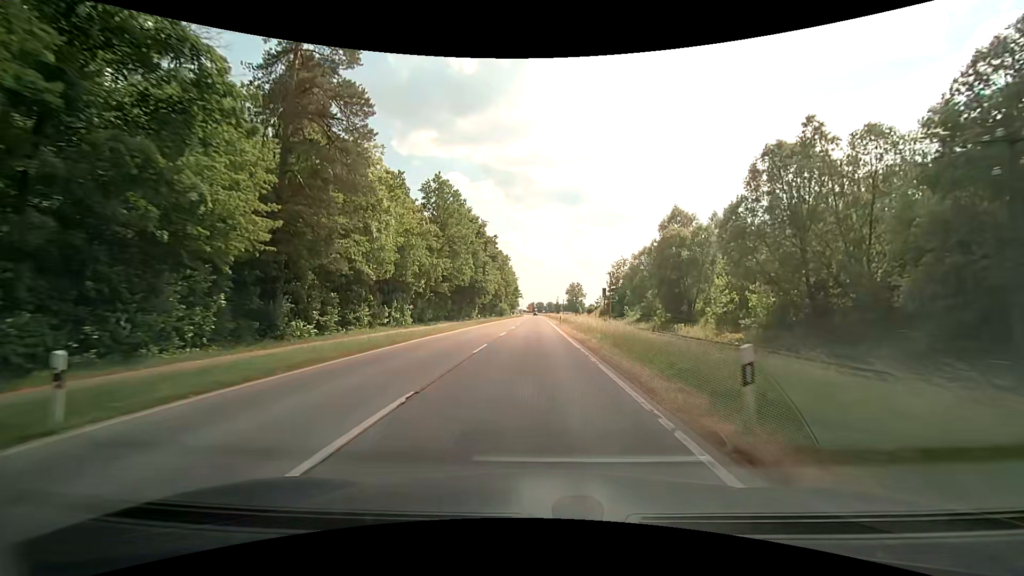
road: secondary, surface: asphalt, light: Day
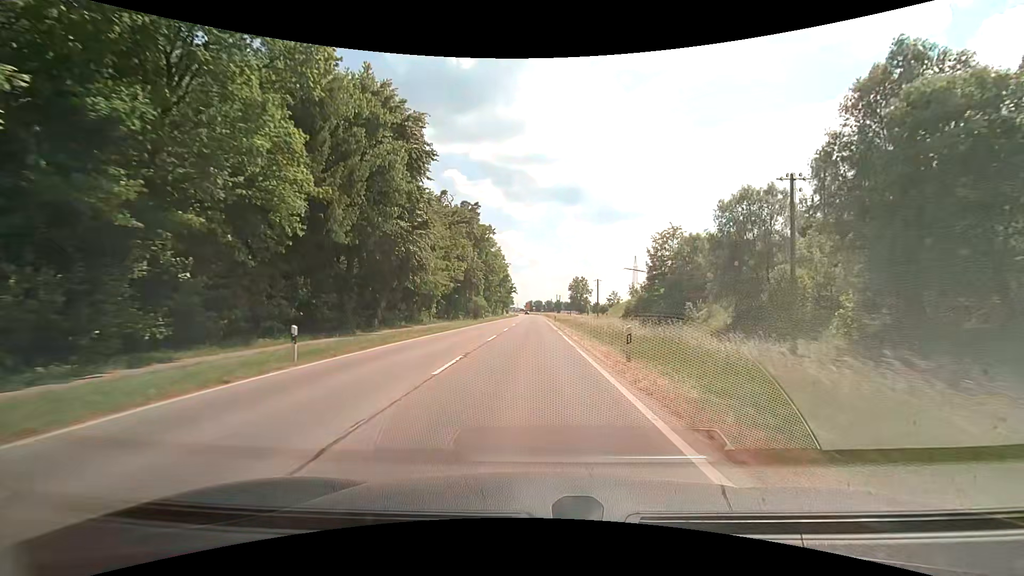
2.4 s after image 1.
(+0.4, +41.5) m; +1°
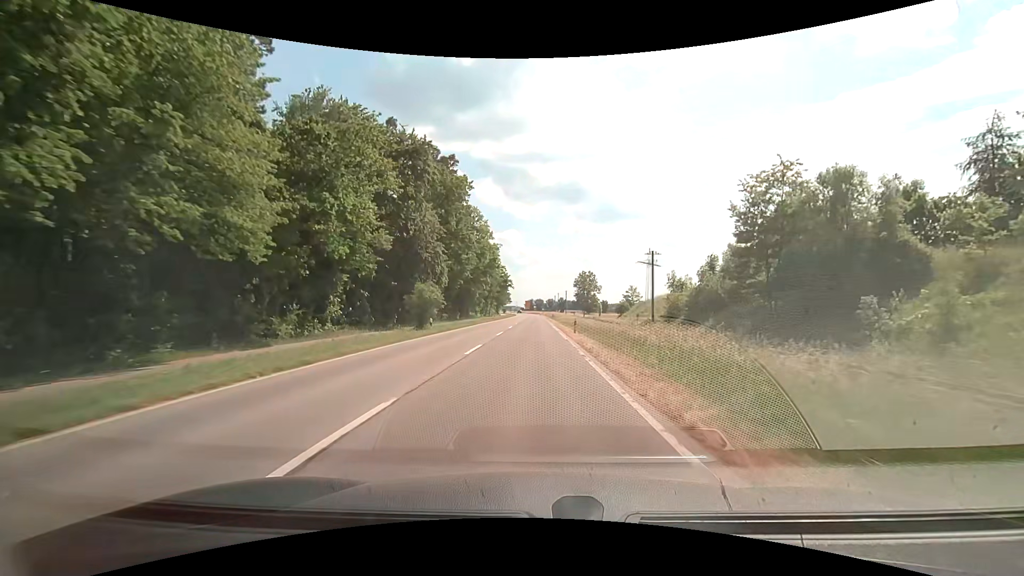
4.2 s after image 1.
(0.0, +30.8) m; 0°
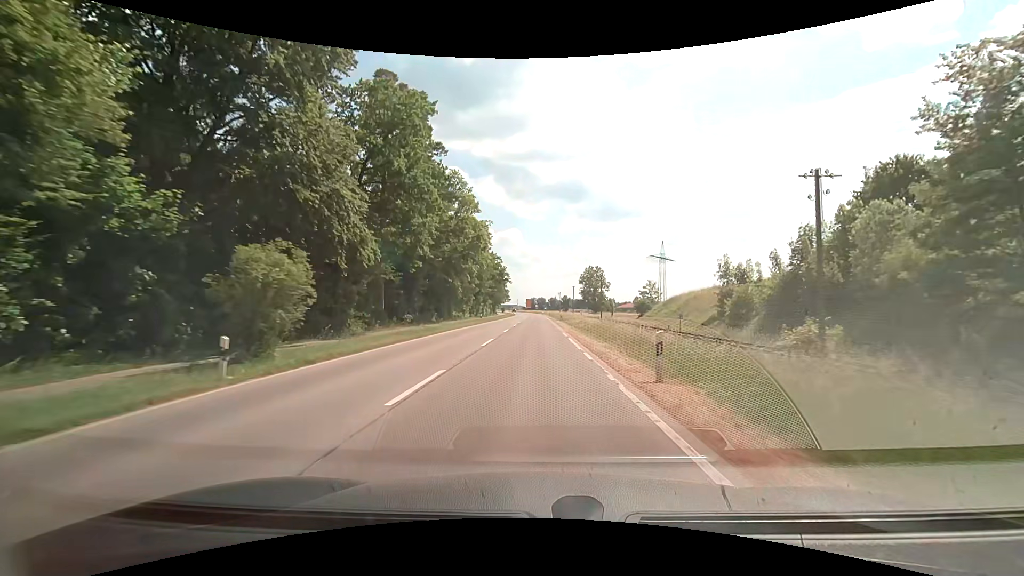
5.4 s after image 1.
(-0.1, +20.4) m; -1°
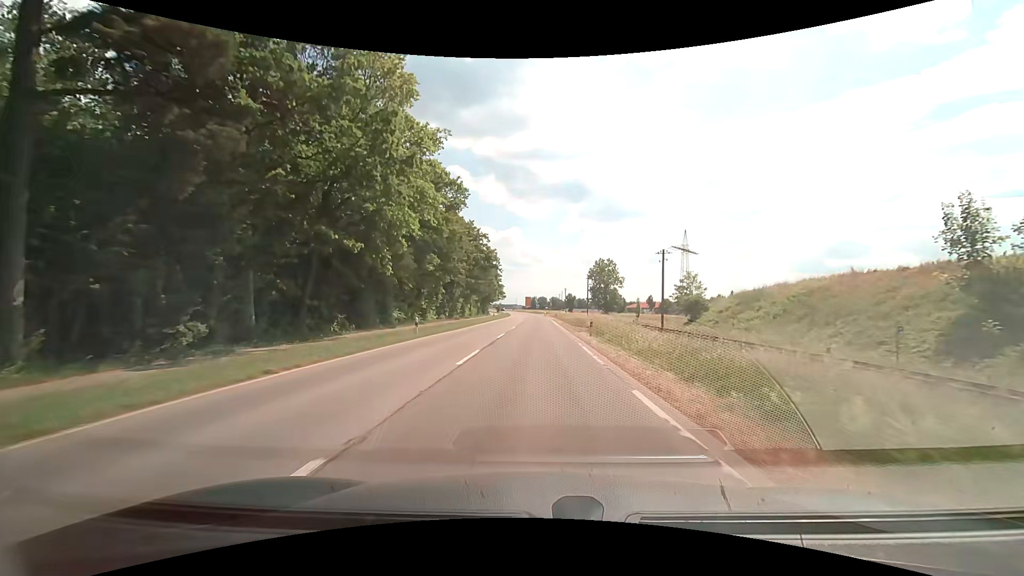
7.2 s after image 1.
(0.0, +30.5) m; 0°
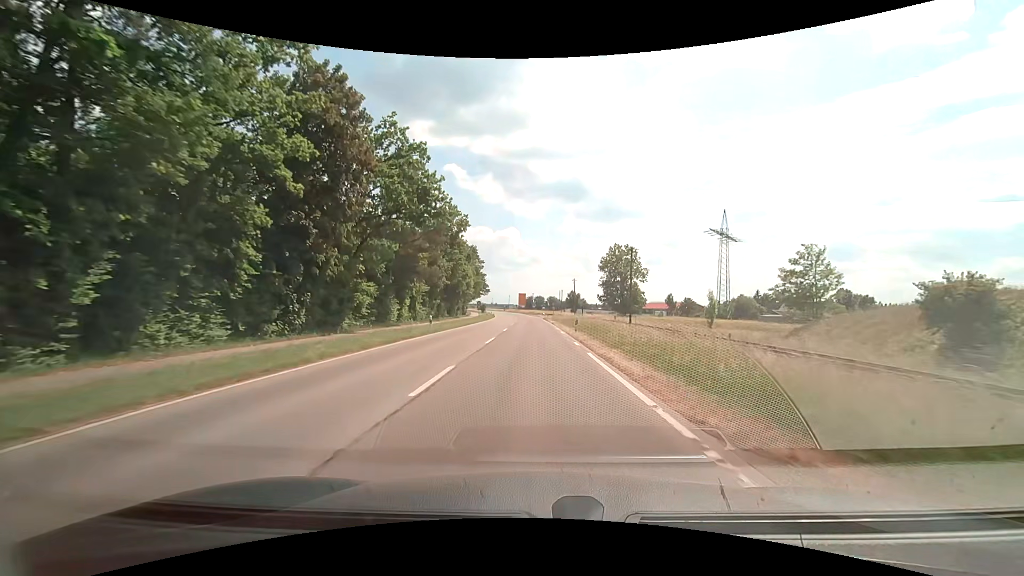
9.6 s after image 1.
(+0.3, +40.4) m; 0°
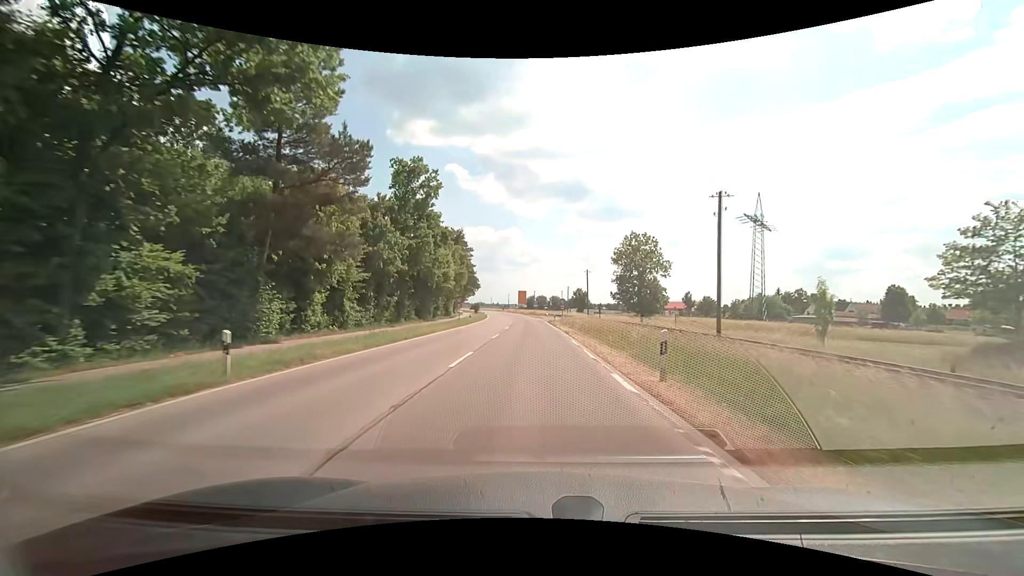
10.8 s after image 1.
(0.0, +20.2) m; 0°
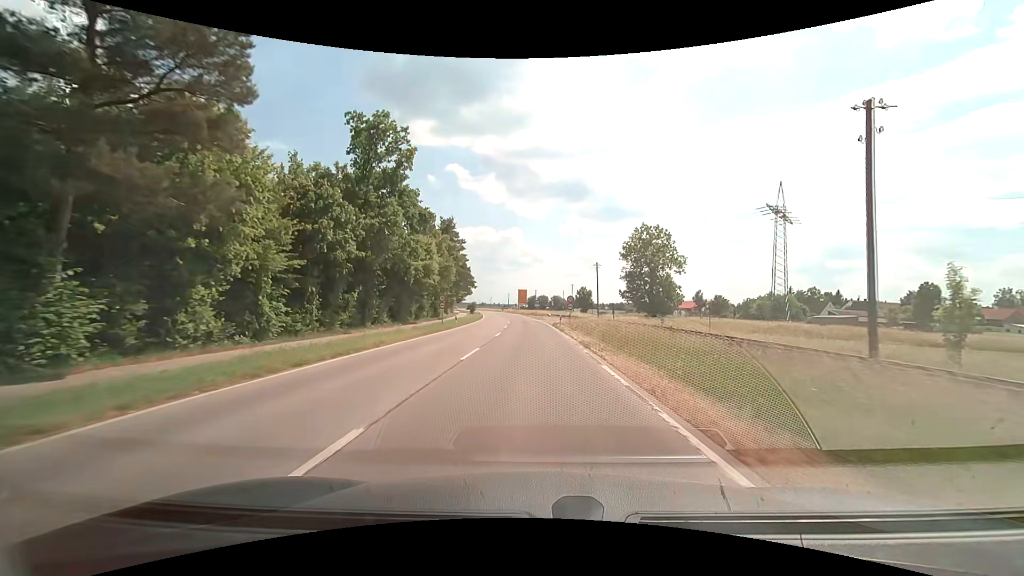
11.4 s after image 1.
(0.0, +10.1) m; 0°
(0, +10) (0, +20) (0, +30) (0, +40) (-1, +50) (-1, +60) (-2, +70) (-3, +80) (-4, +90) (-5, +100) m
